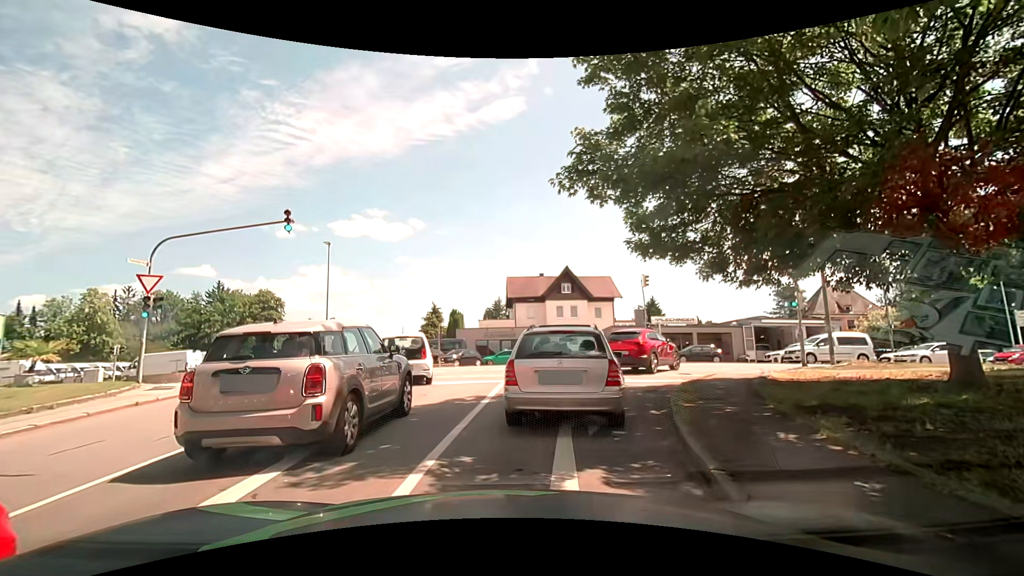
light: Day
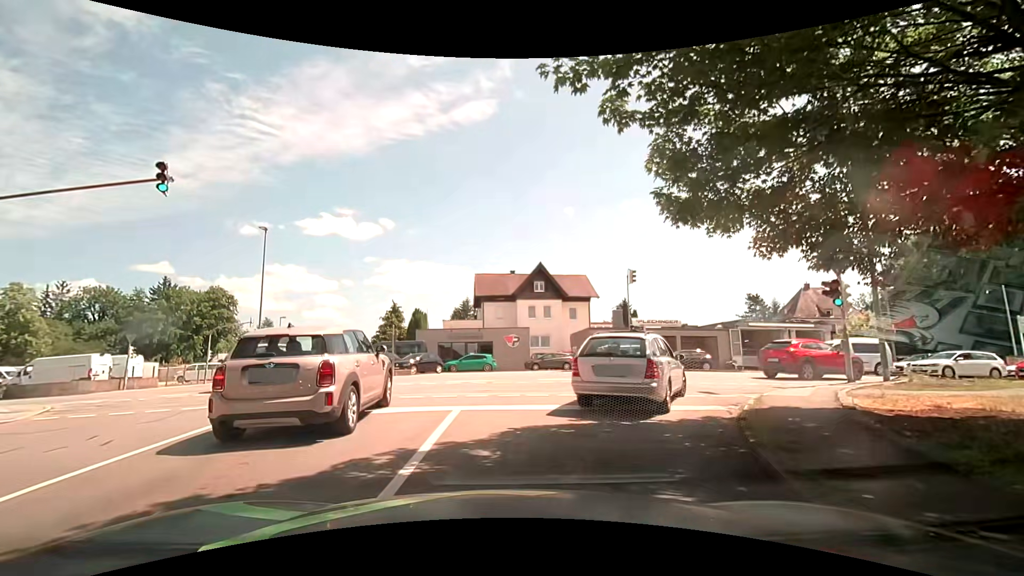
(0.0, +5.1) m; +2°
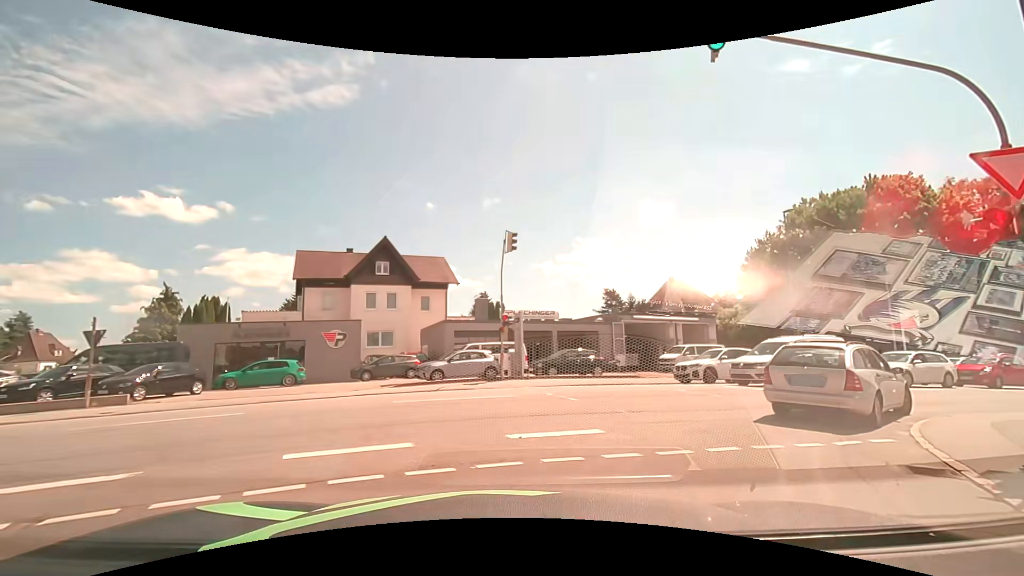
(+1.5, +11.1) m; +17°
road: residential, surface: asphalt
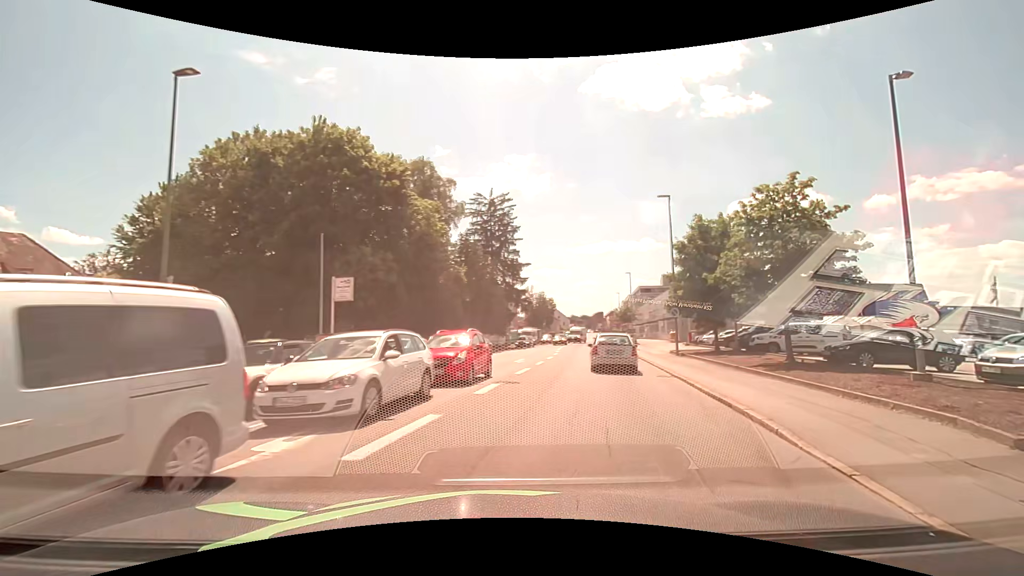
(+8.3, +14.6) m; +60°
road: tertiary
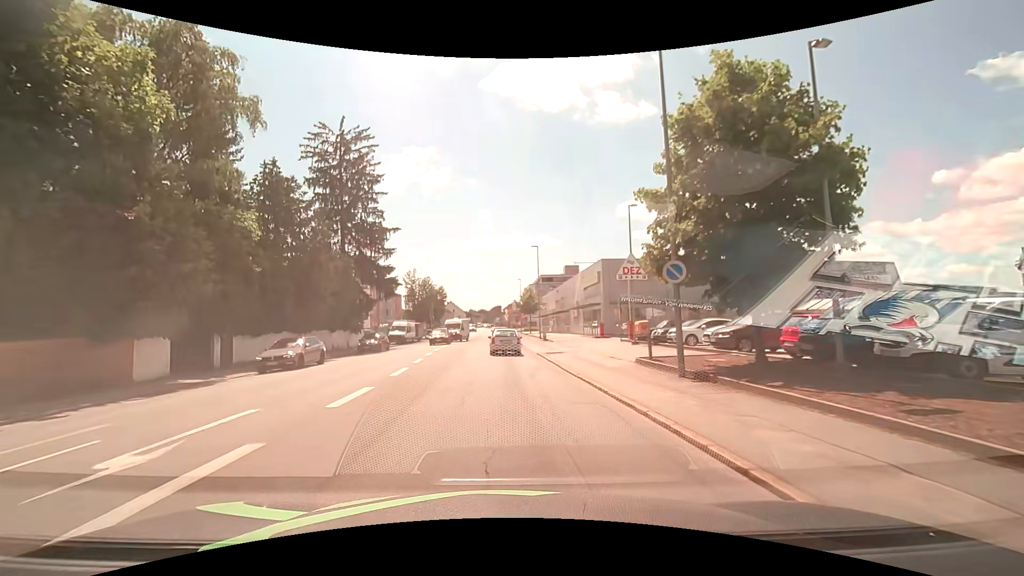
(+3.5, +20.0) m; +12°
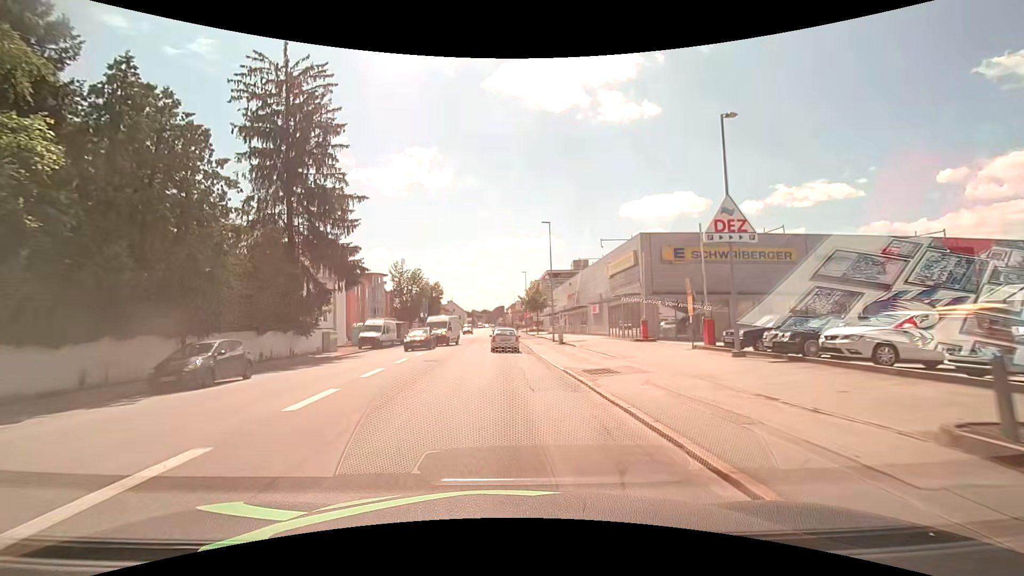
(-0.1, +12.6) m; -1°
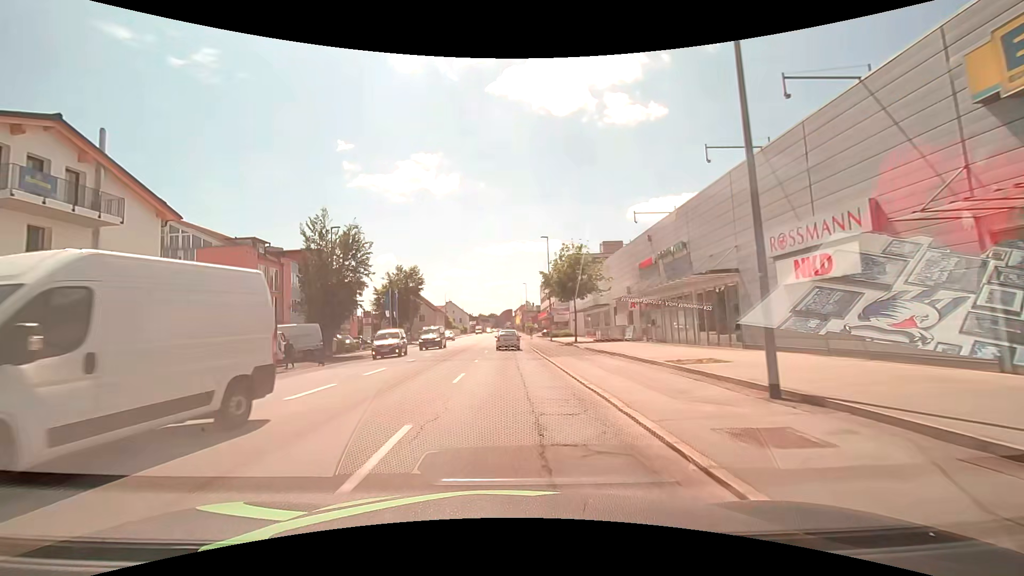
(-0.2, +34.1) m; -1°
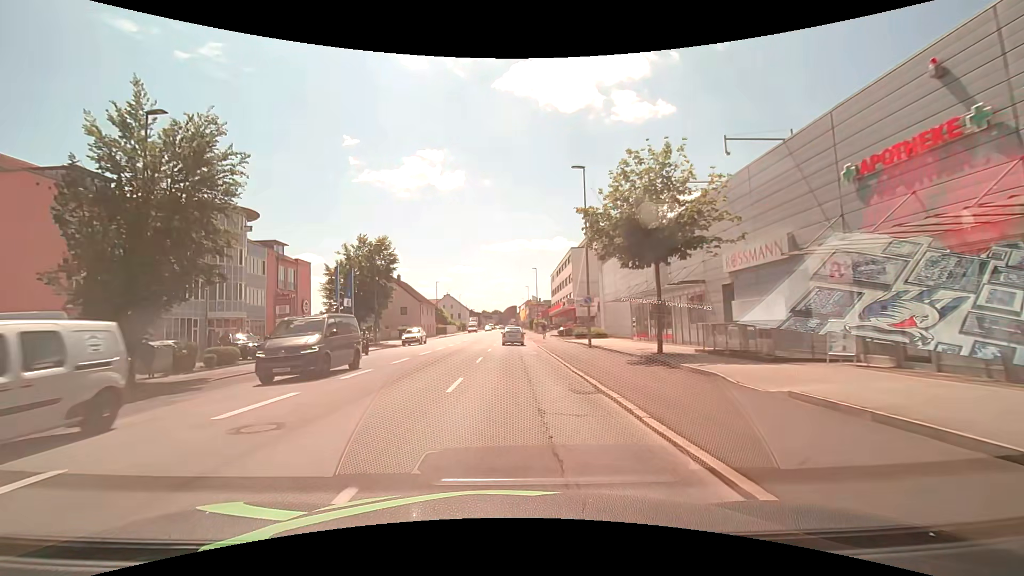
(-0.1, +21.0) m; 0°
(0, +10) (0, +20) (0, +30) (0, +40) (0, +50) (0, +60) (0, +70) (0, +80) (0, +90) (0, +100) m
